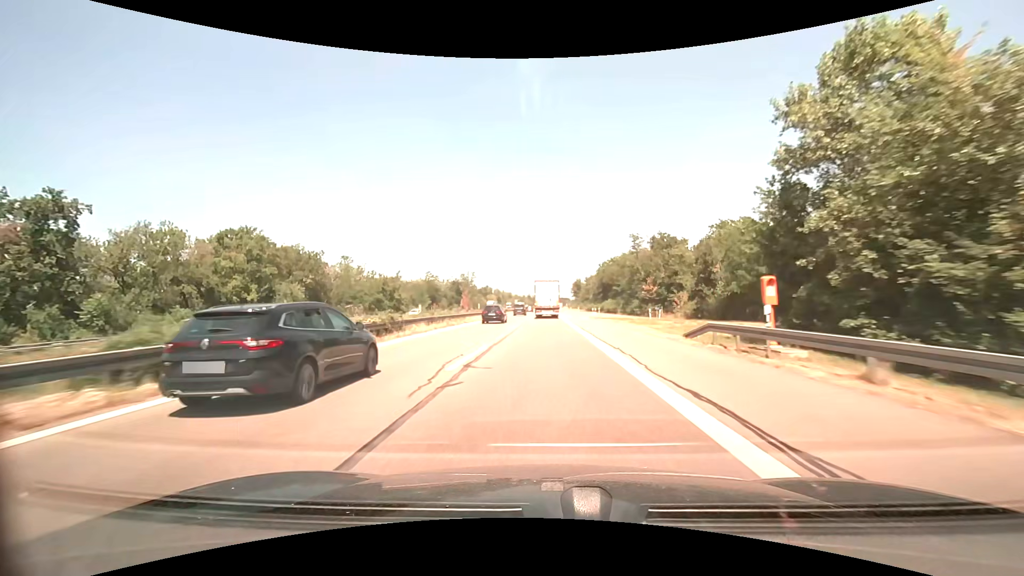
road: motorway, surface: asphalt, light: Day
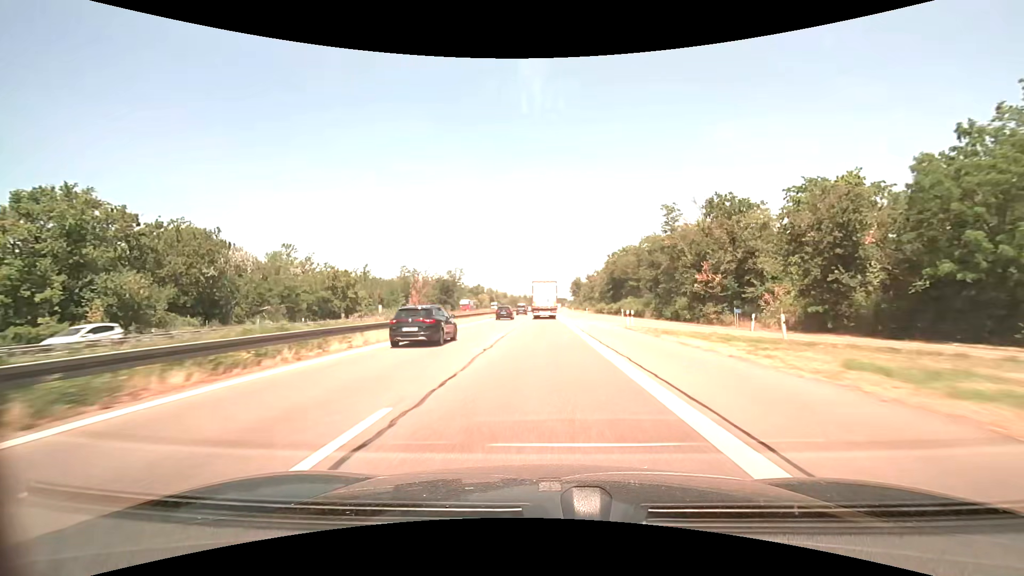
(+0.1, +27.8) m; 0°
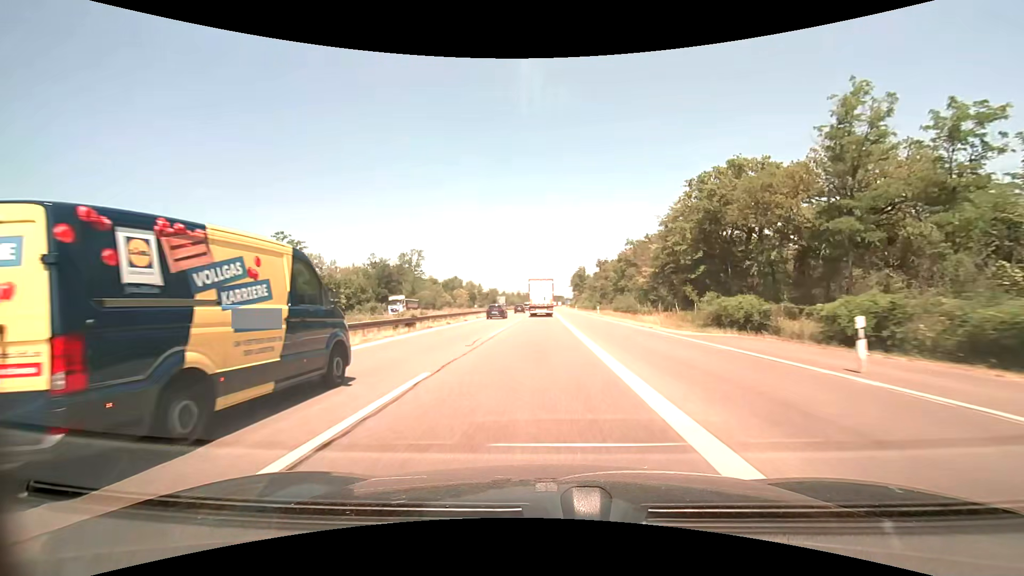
(+0.5, +69.4) m; +1°
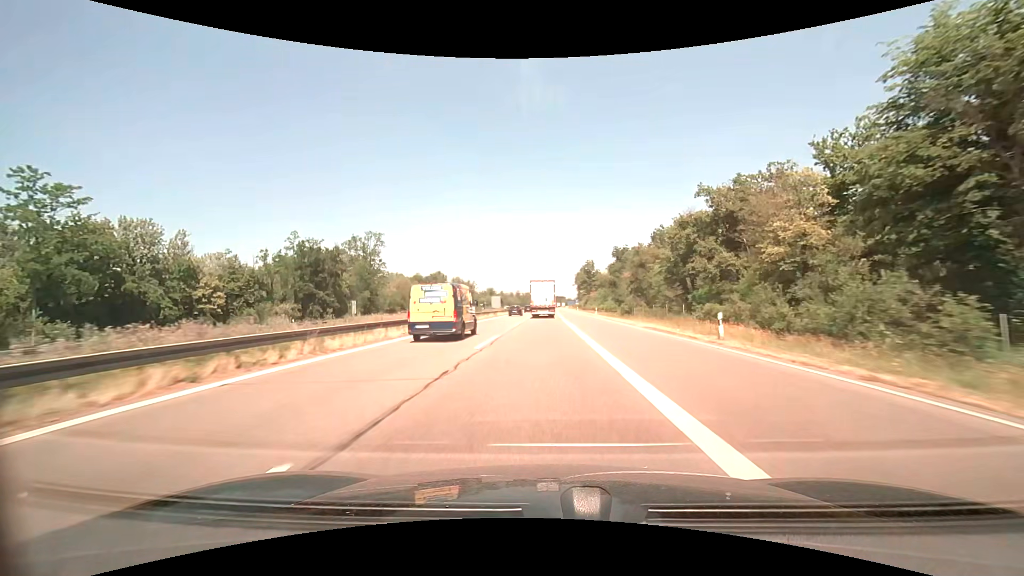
(+0.1, +41.6) m; 0°
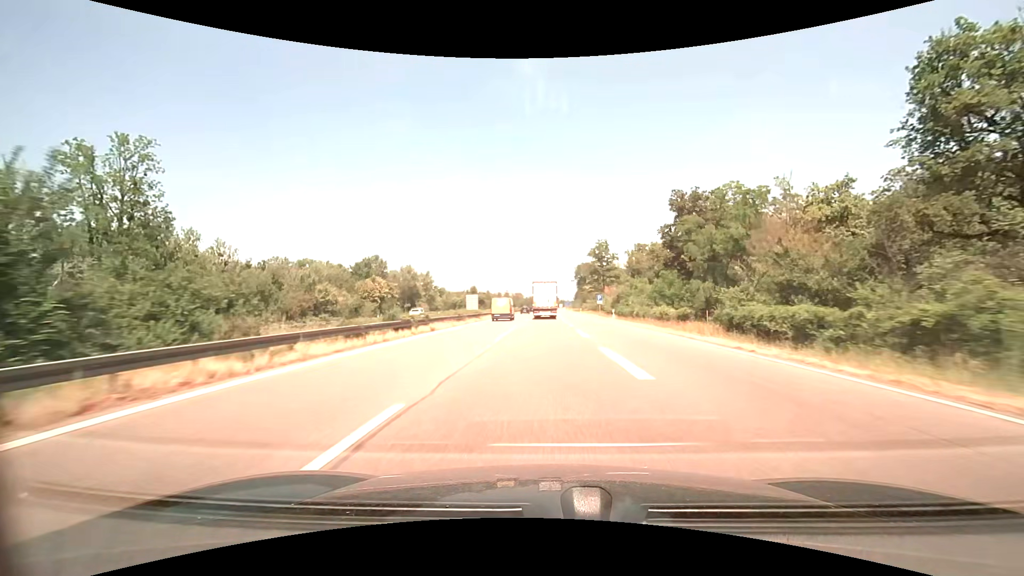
(+0.2, +69.5) m; +1°
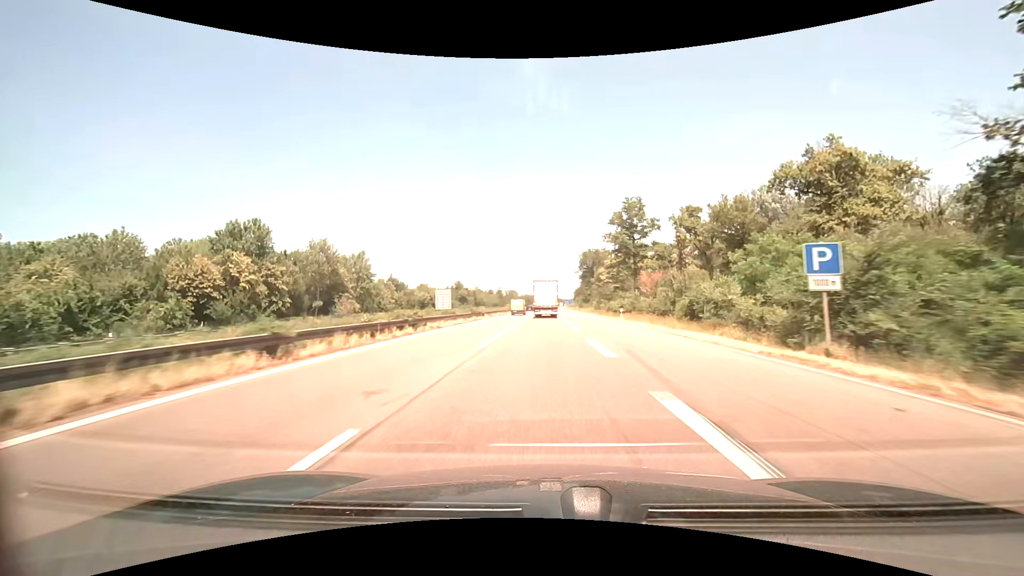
(+0.2, +55.9) m; 0°
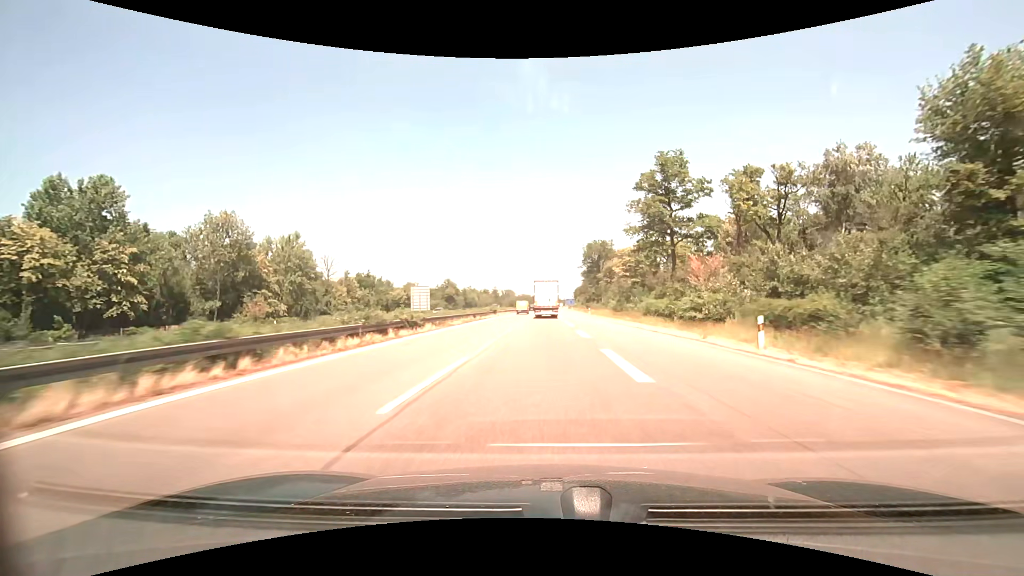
(0.0, +28.1) m; 0°
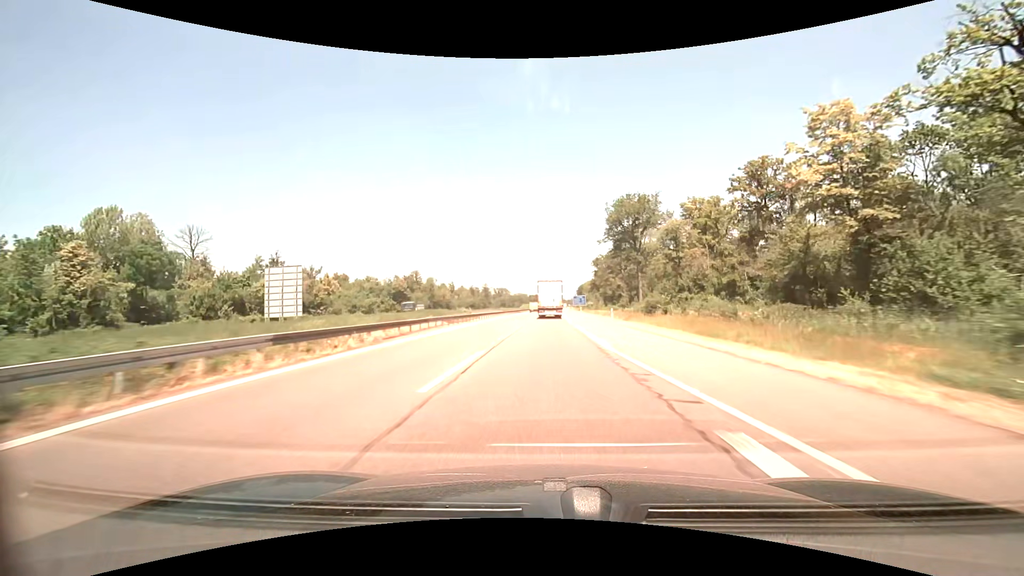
(+0.2, +70.3) m; 0°
(0, +10) (0, +20) (0, +30) (0, +40) (0, +50) (0, +60) (0, +70) (0, +80) (+1, +90) (+1, +100) m
